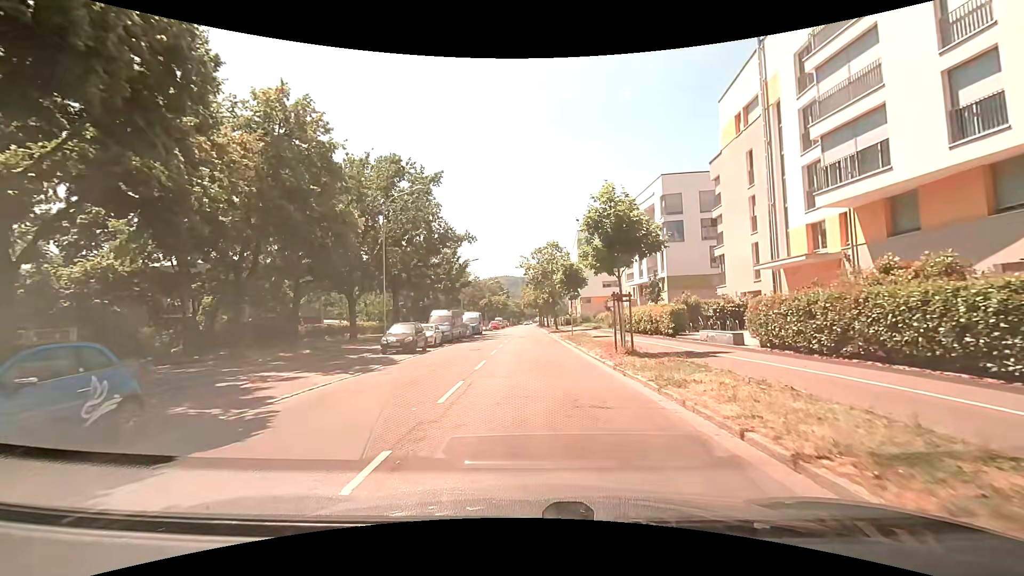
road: tertiary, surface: asphalt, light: Day
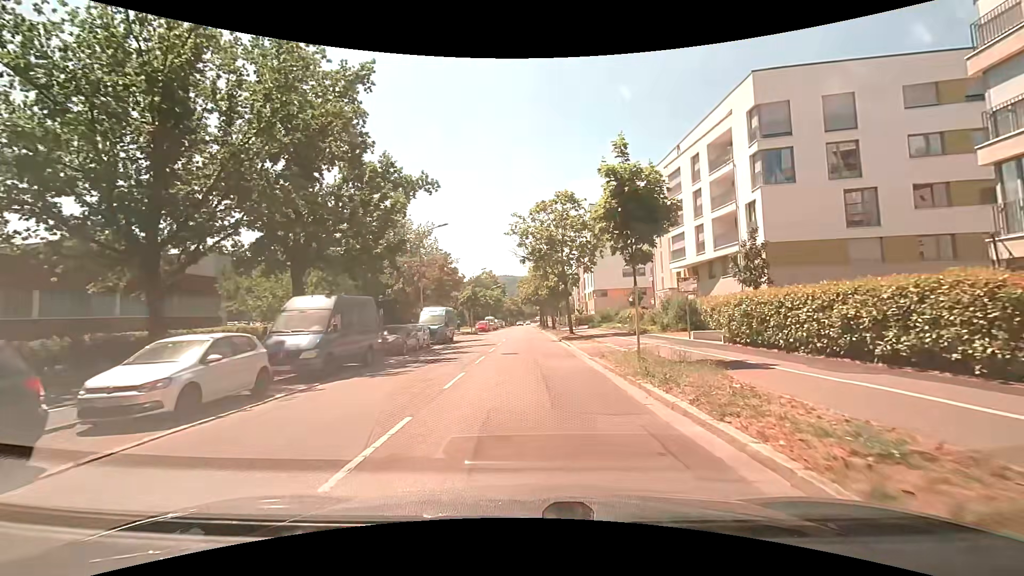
(0.0, +22.2) m; 0°
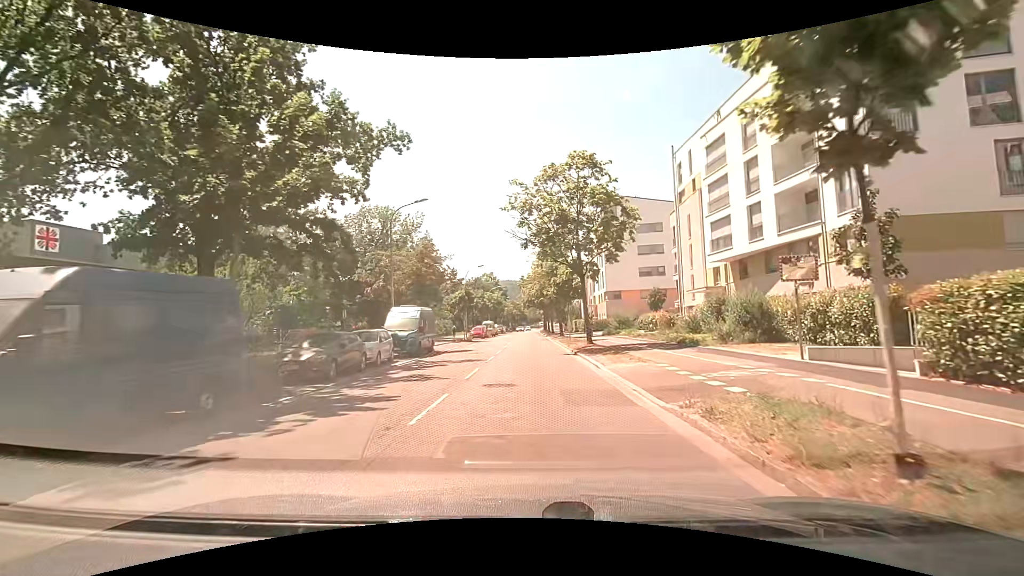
(-0.2, +9.2) m; -1°
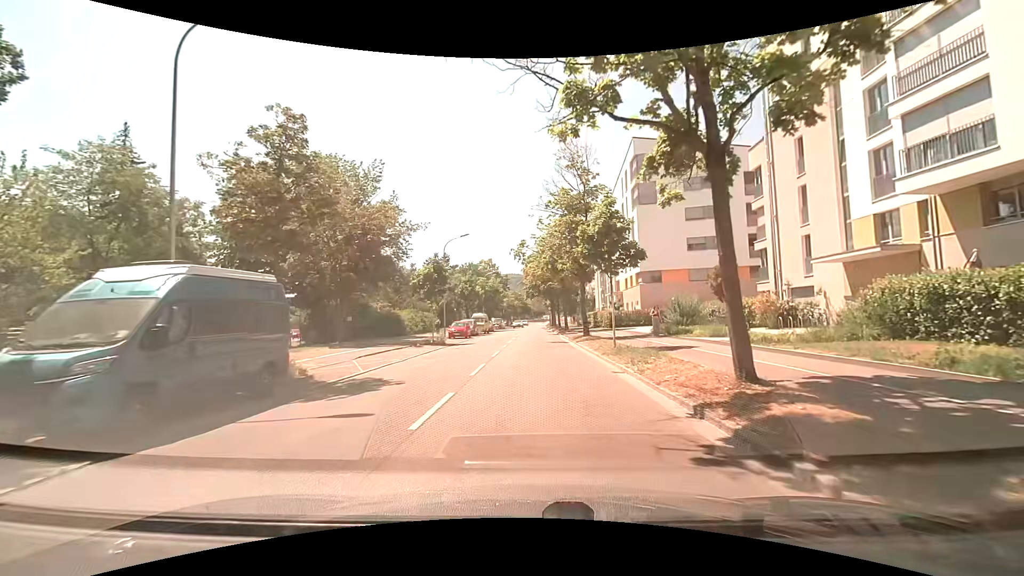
(+0.1, +18.9) m; 0°
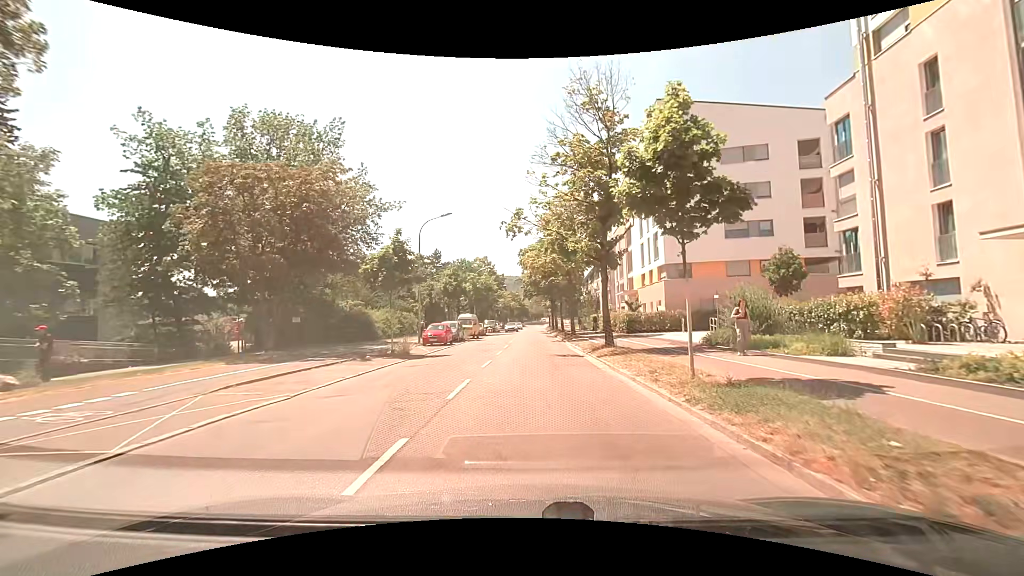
(0.0, +9.5) m; -1°
